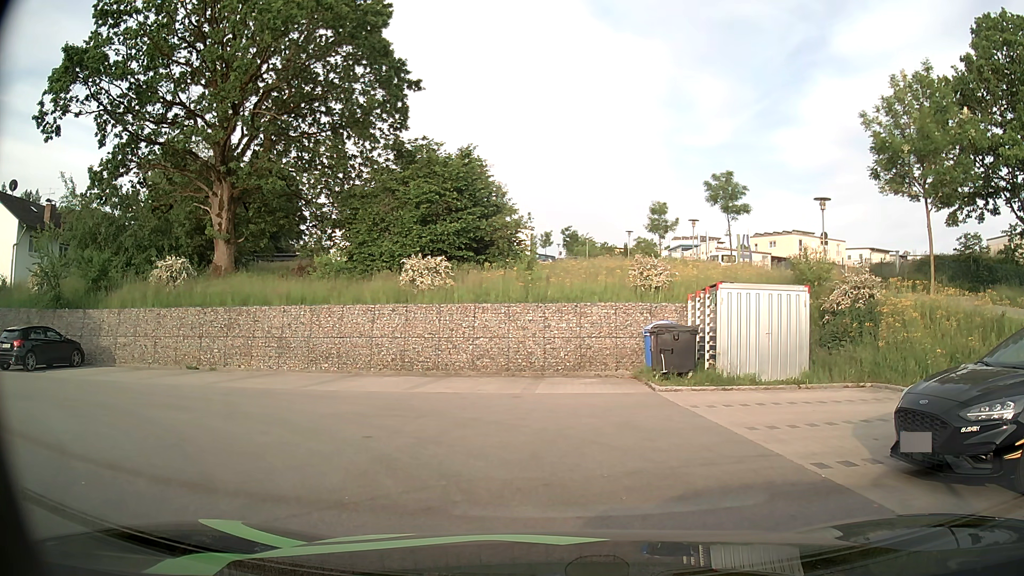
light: Day
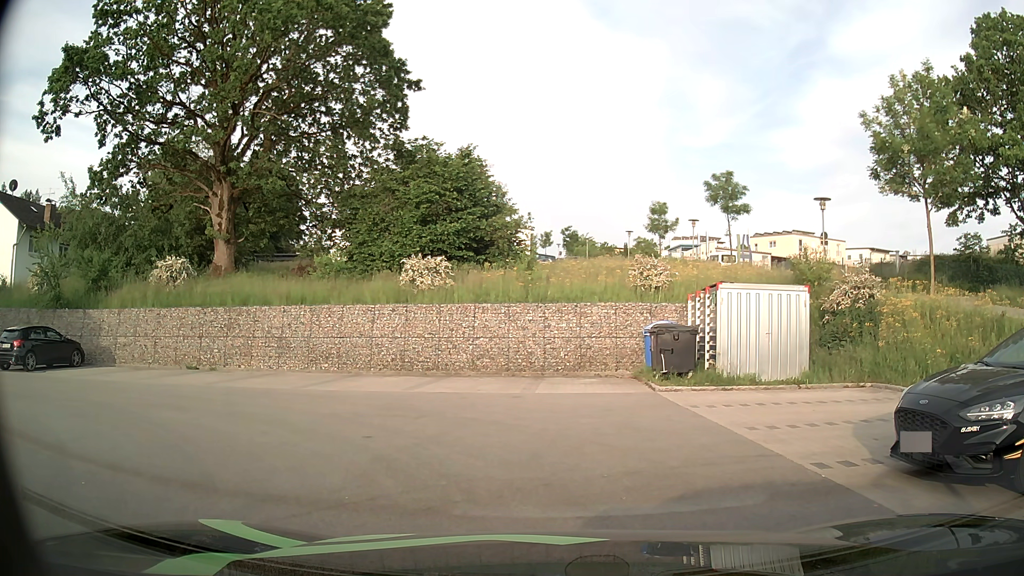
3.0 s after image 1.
(0.0, 0.0) m; 0°
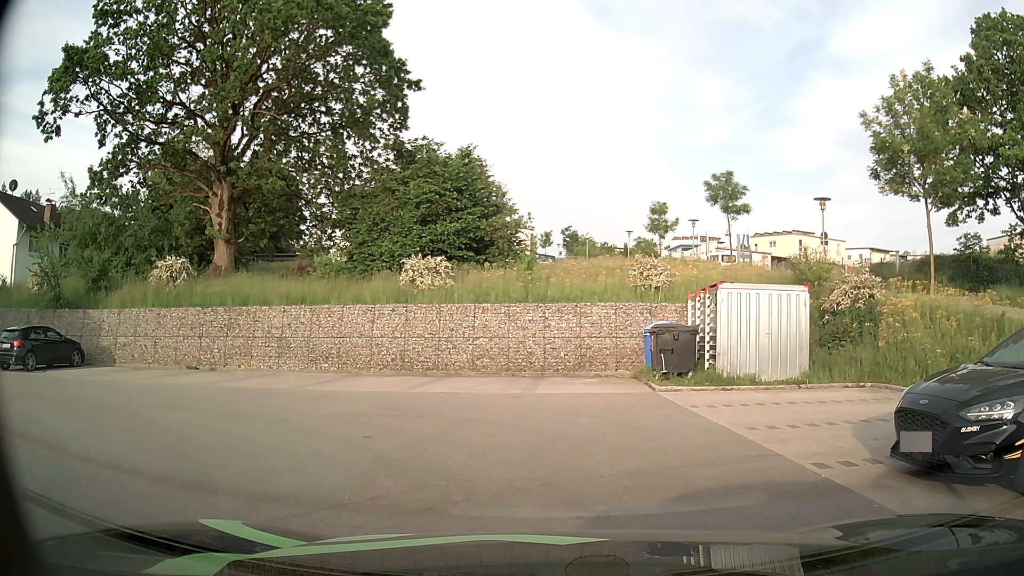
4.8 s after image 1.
(0.0, 0.0) m; 0°
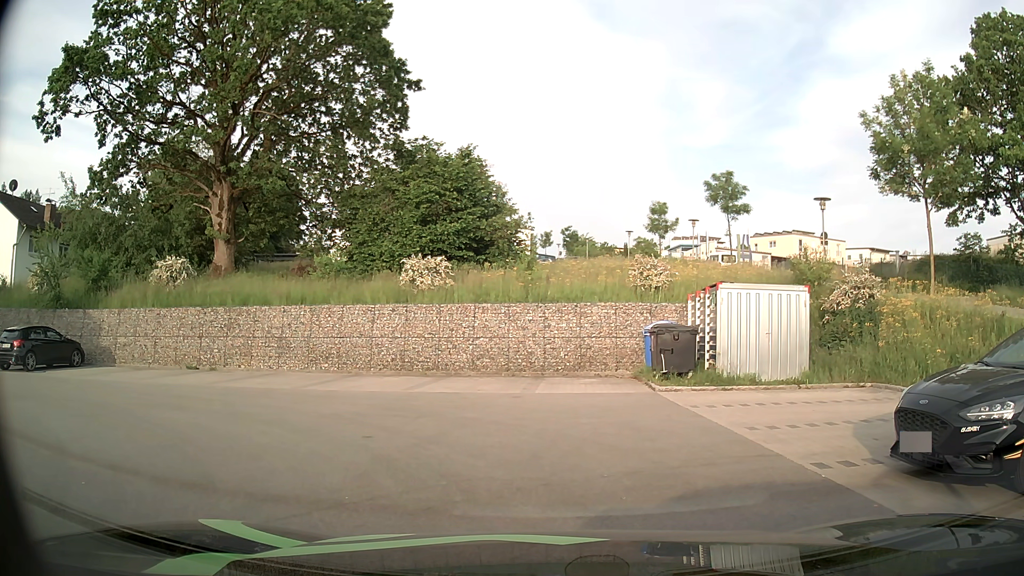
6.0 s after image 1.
(0.0, 0.0) m; 0°
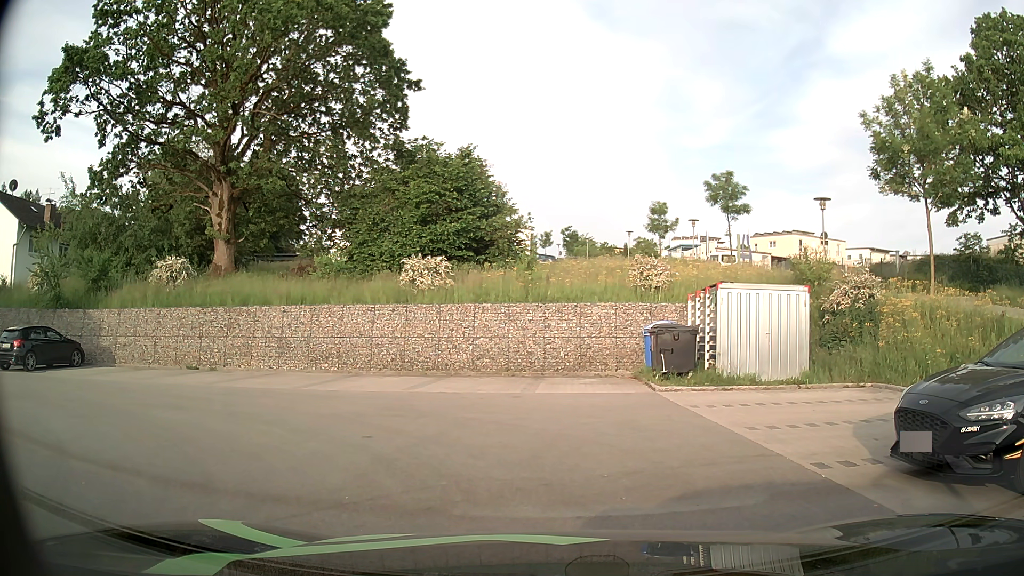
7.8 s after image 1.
(0.0, 0.0) m; 0°
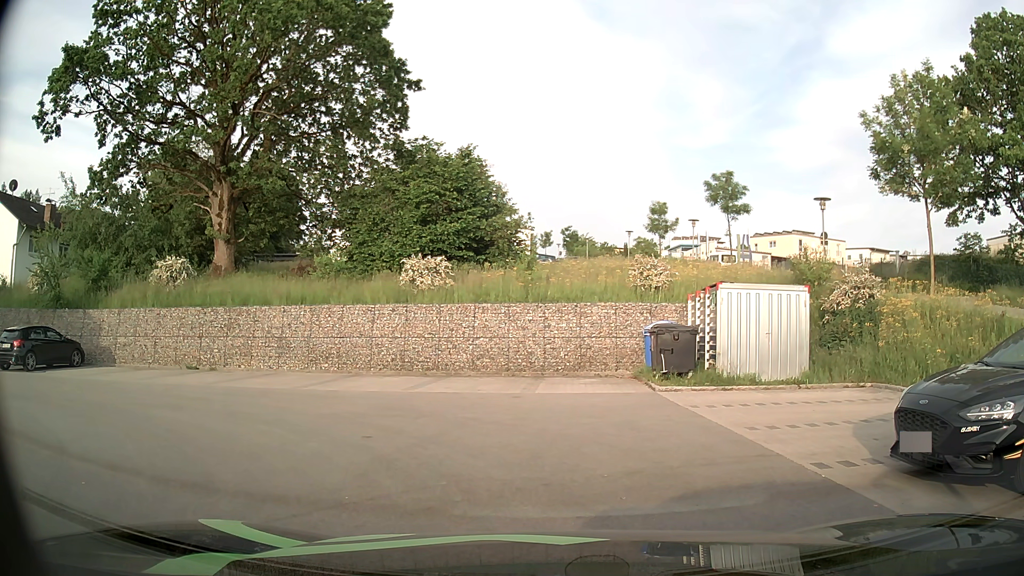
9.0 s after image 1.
(0.0, 0.0) m; 0°
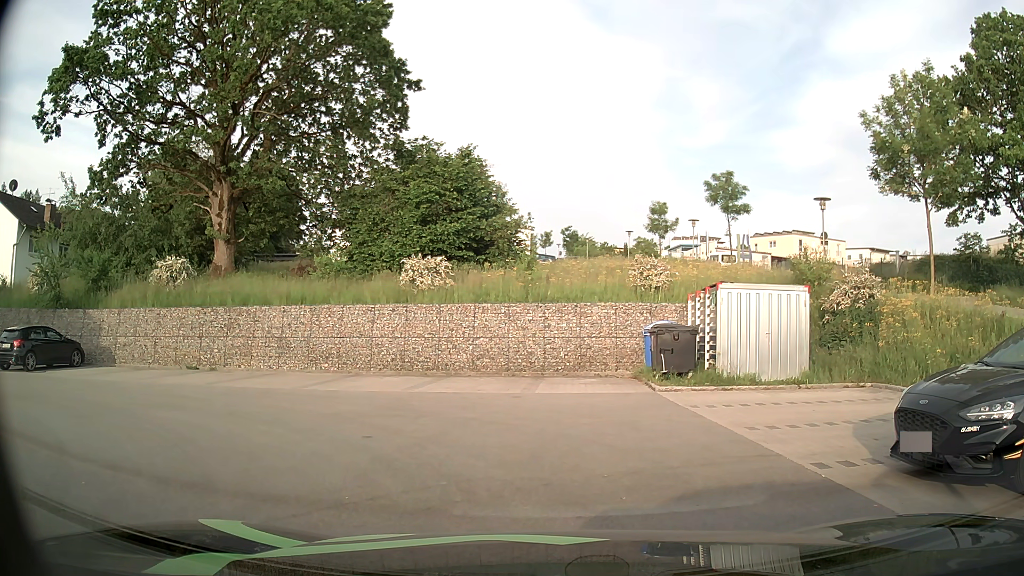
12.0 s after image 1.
(0.0, 0.0) m; 0°
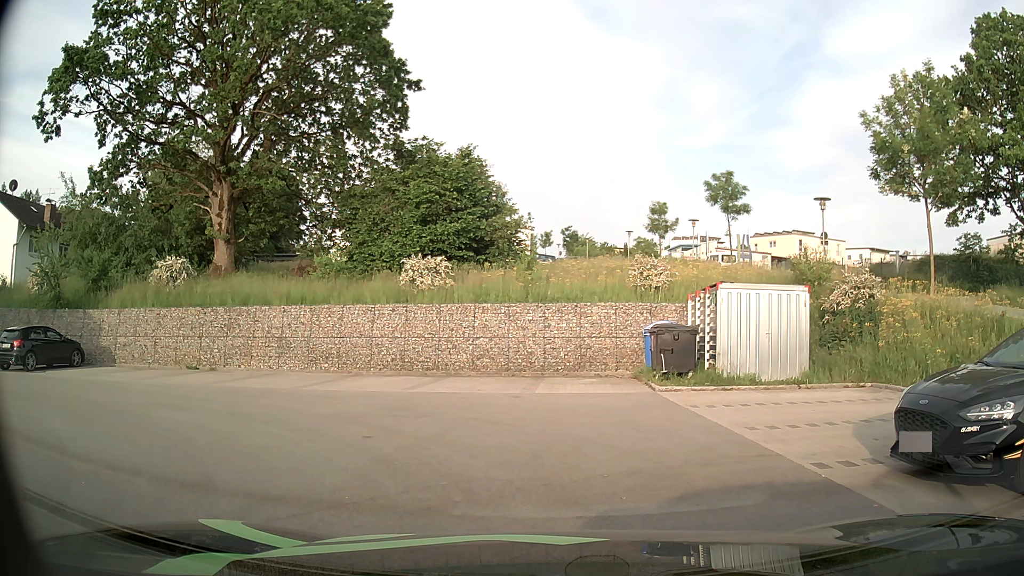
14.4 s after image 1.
(0.0, 0.0) m; 0°
